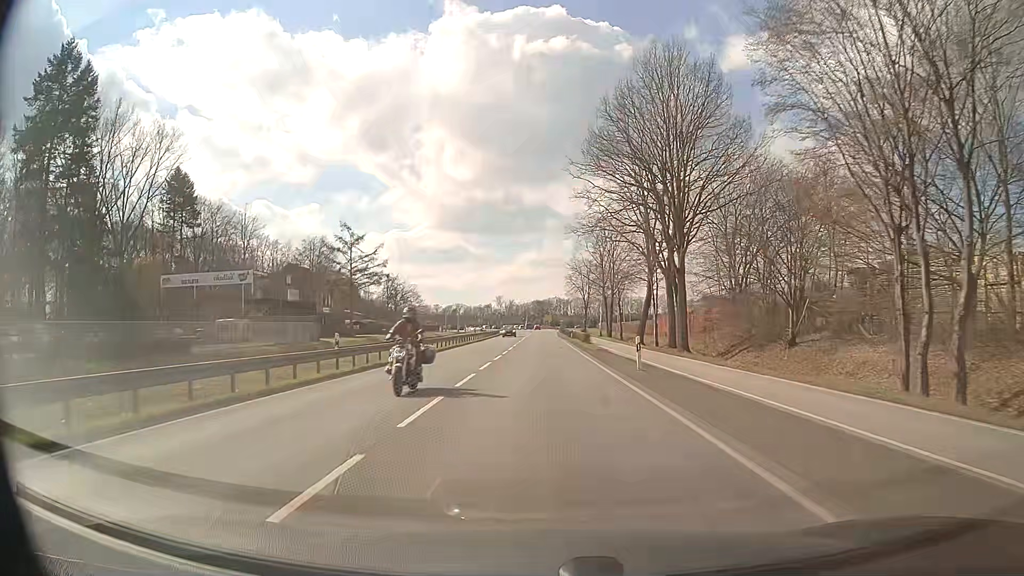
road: primary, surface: asphalt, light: Day
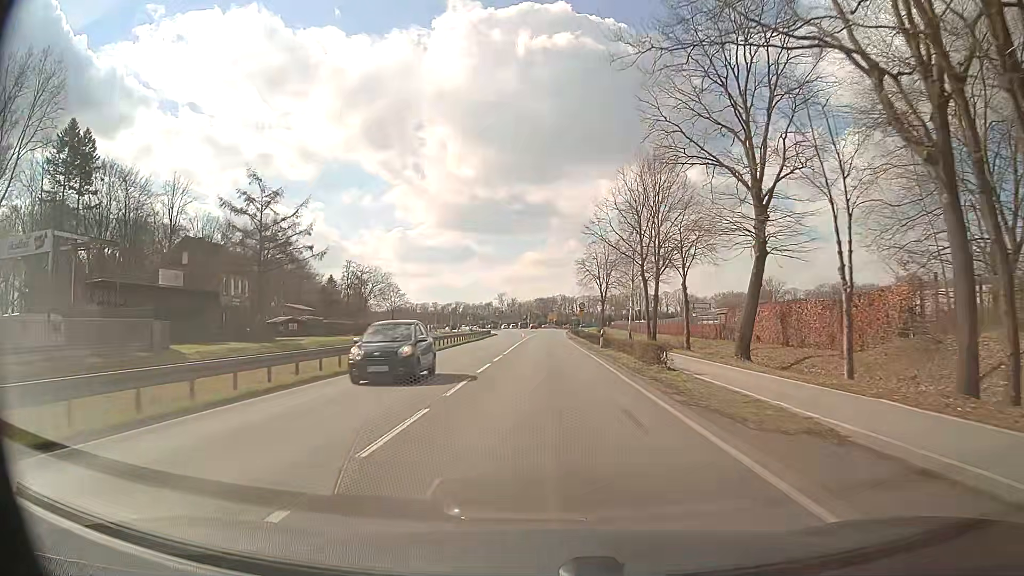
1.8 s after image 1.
(-0.1, +32.2) m; 0°
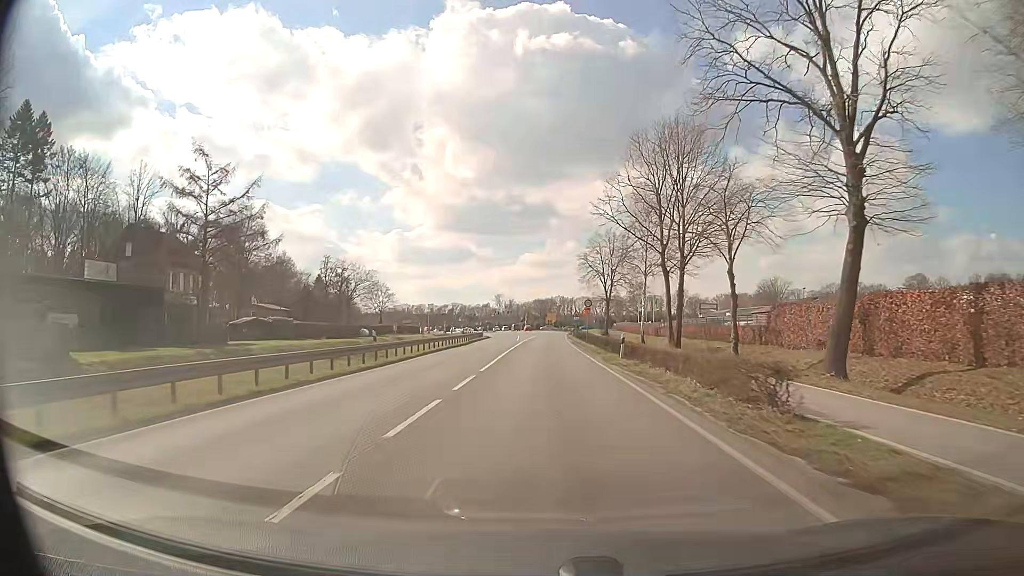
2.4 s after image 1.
(0.0, +10.7) m; 0°
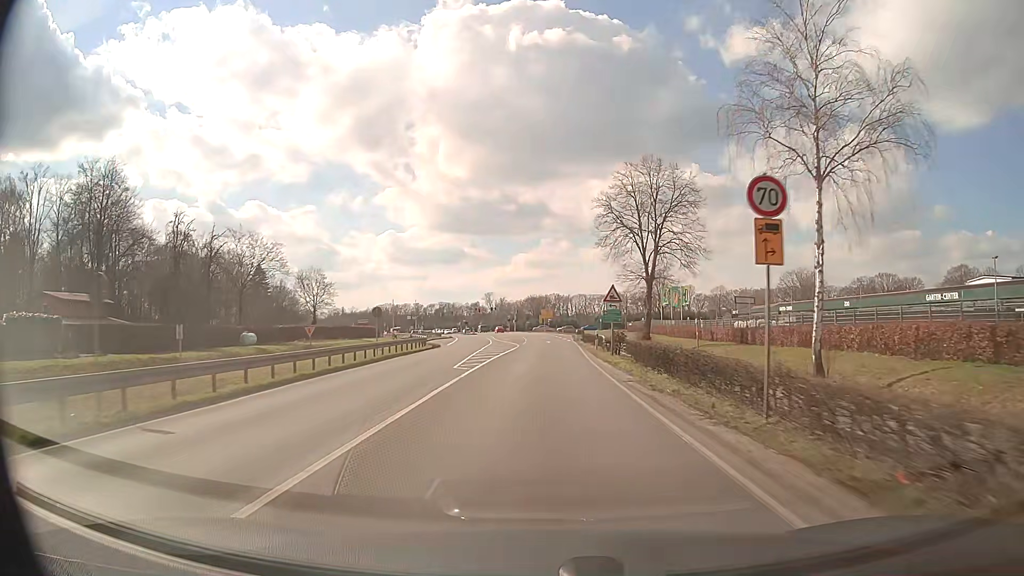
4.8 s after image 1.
(0.0, +42.8) m; 0°
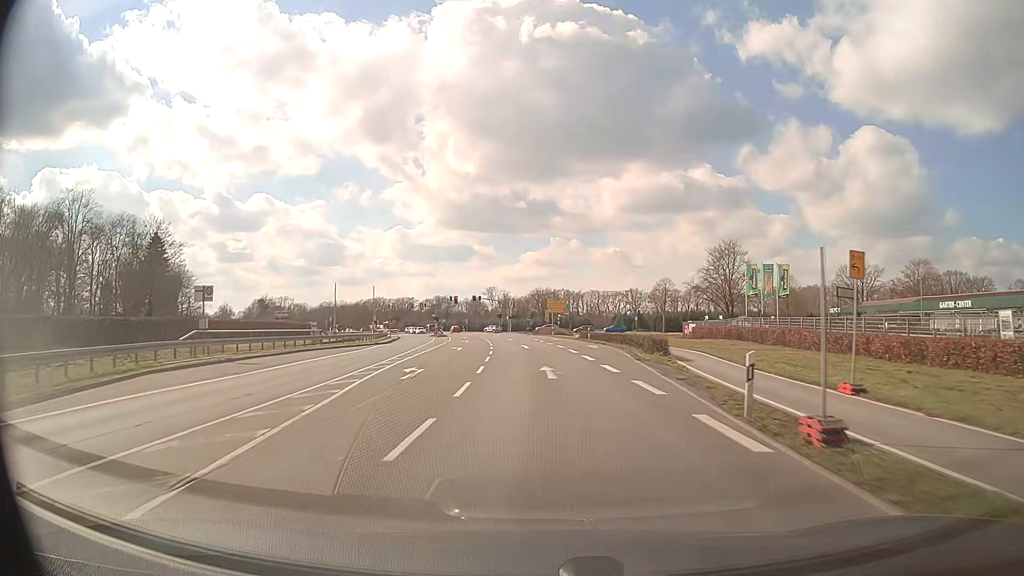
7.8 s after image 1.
(-0.1, +53.5) m; -1°
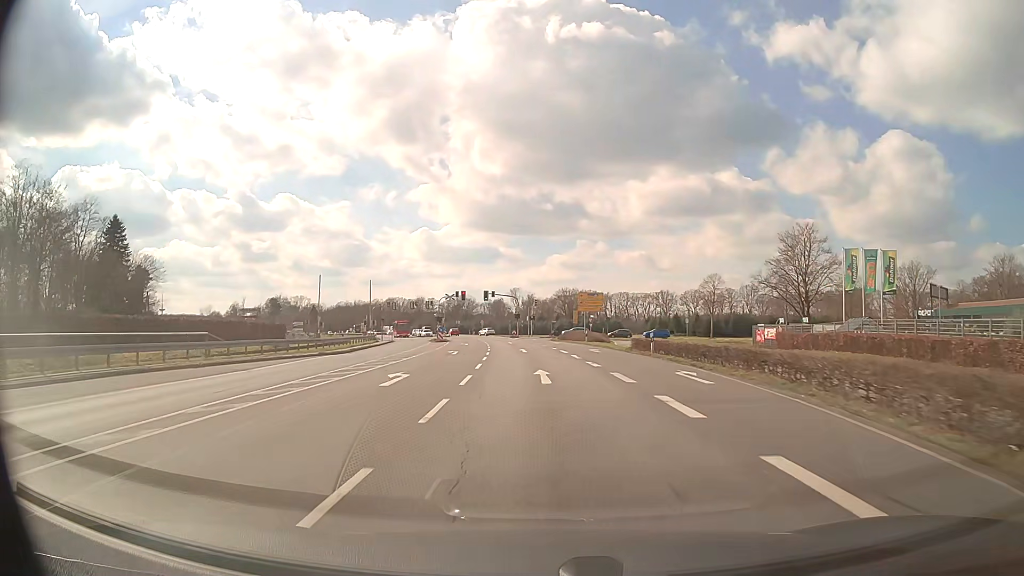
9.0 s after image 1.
(-0.2, +21.4) m; -2°
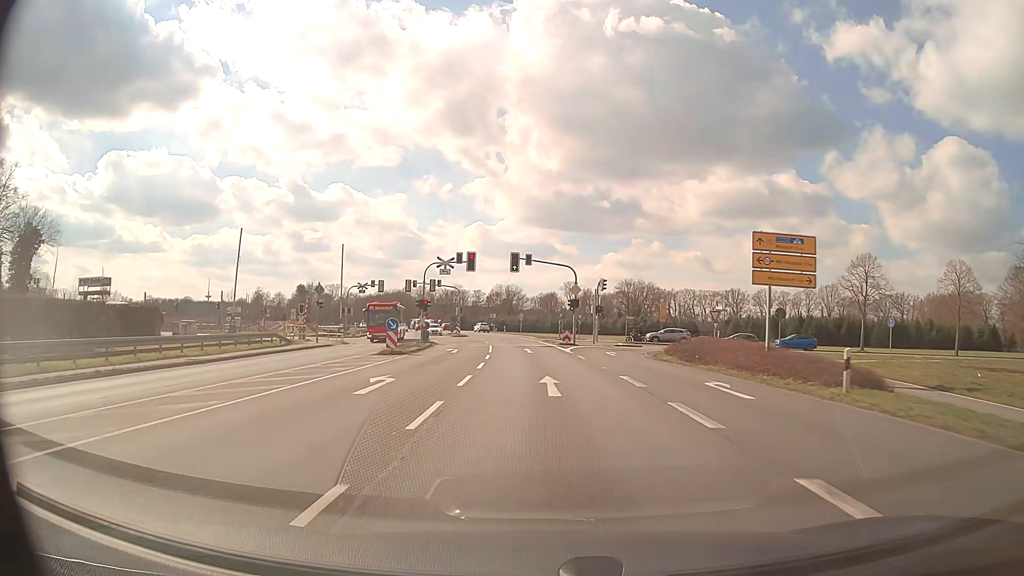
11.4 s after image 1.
(-1.6, +42.8) m; -4°
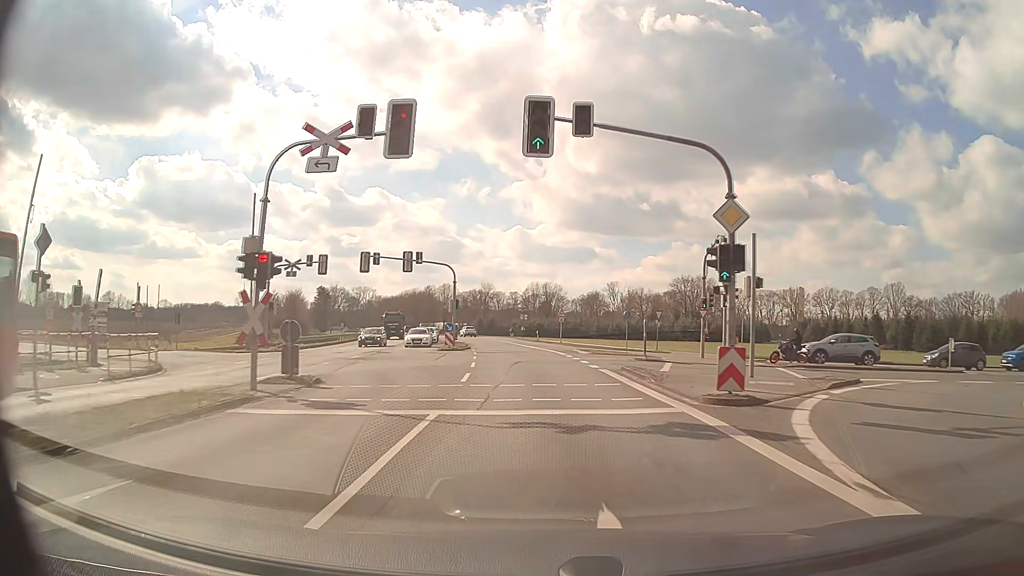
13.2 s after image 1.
(-1.0, +32.2) m; -3°
(0, +10) (0, +20) (-1, +30) (-2, +40) (-3, +50) (-4, +60) (-6, +70) (-8, +79) (-10, +89) (-13, +99) m
